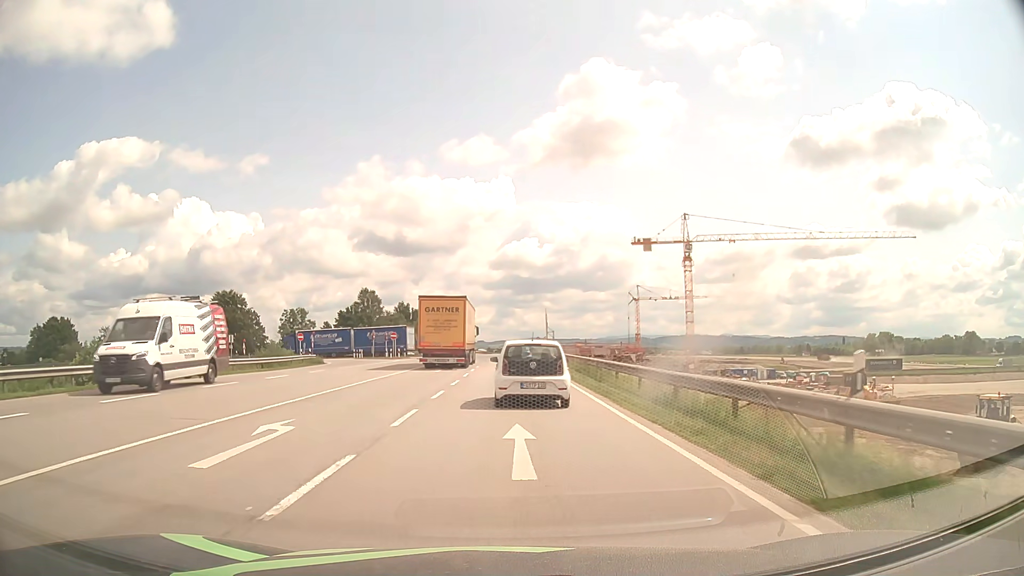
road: motorway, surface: asphalt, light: Day
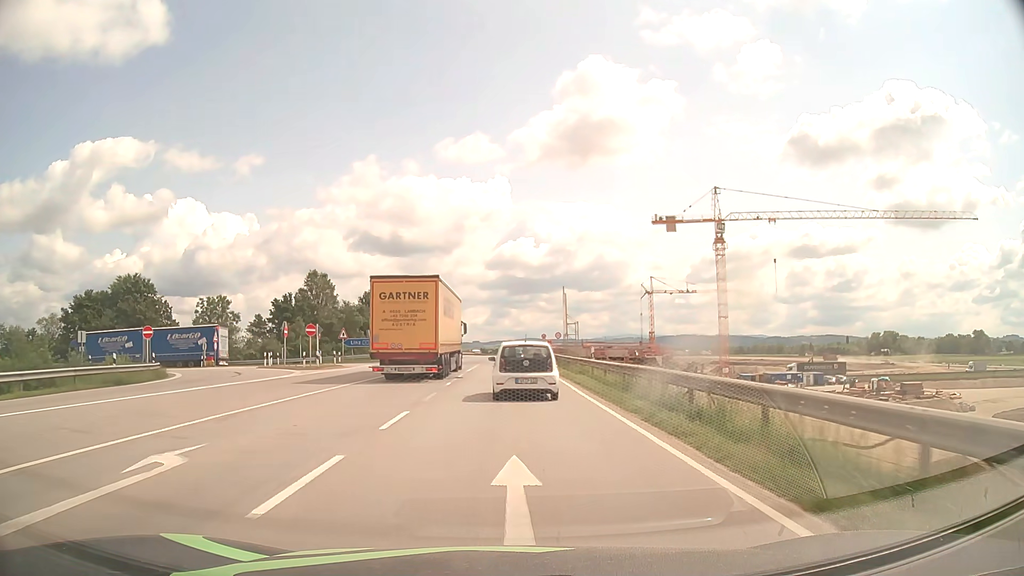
(+0.2, +30.1) m; 0°
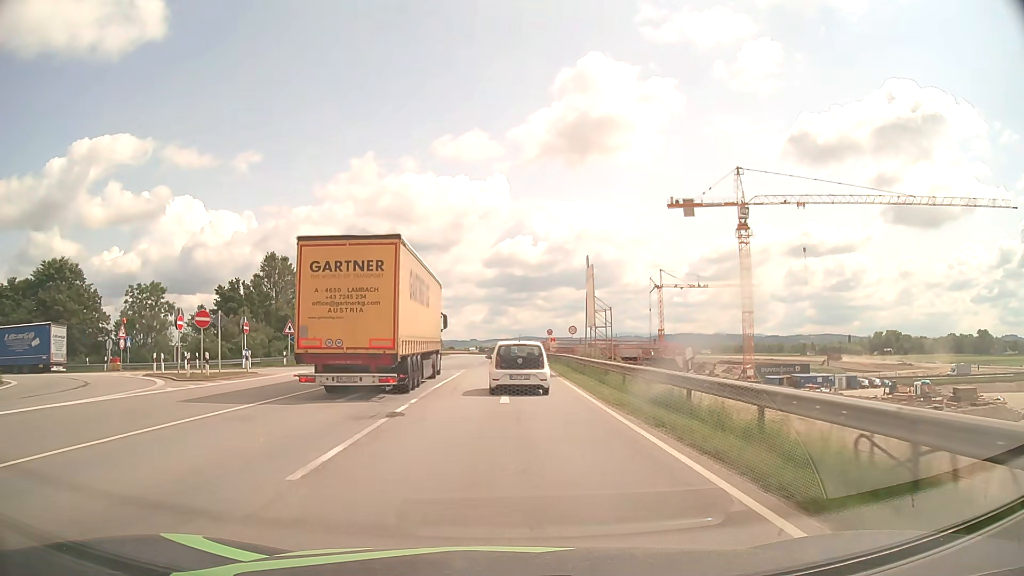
(+0.1, +16.0) m; 0°
(0, +10) (0, +20) (0, +30) (0, +40) (0, +50) (0, +60) (0, +70) (0, +80) (0, +90) (0, +100) m
